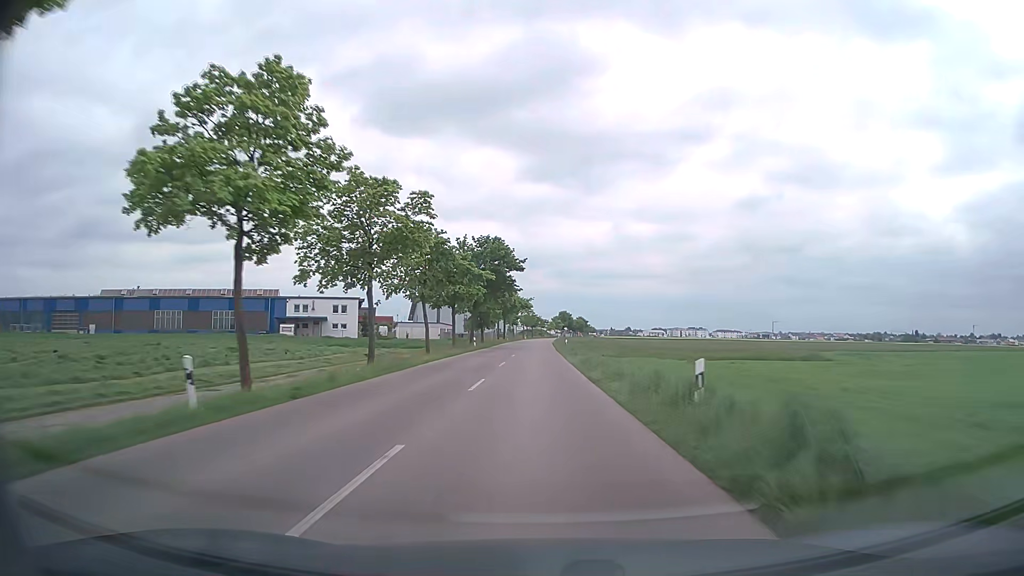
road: tertiary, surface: asphalt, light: Day
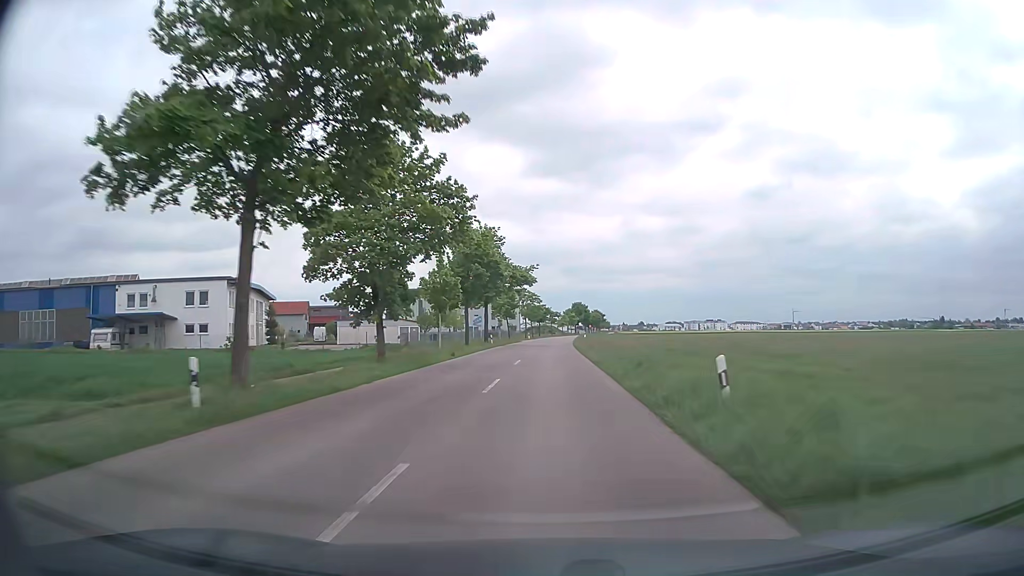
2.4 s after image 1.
(-0.4, +49.3) m; -1°
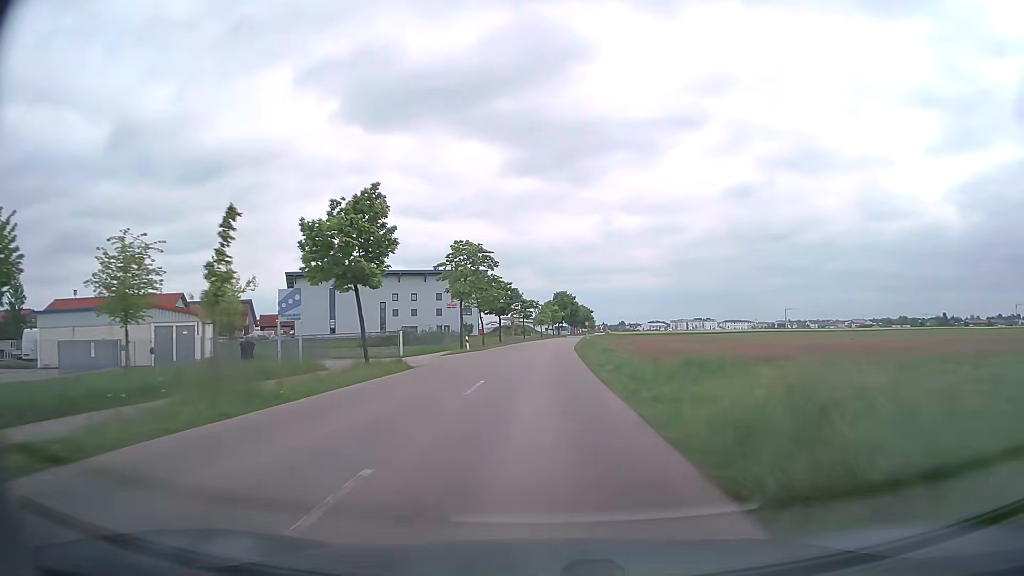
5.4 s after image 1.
(+1.3, +60.3) m; +2°
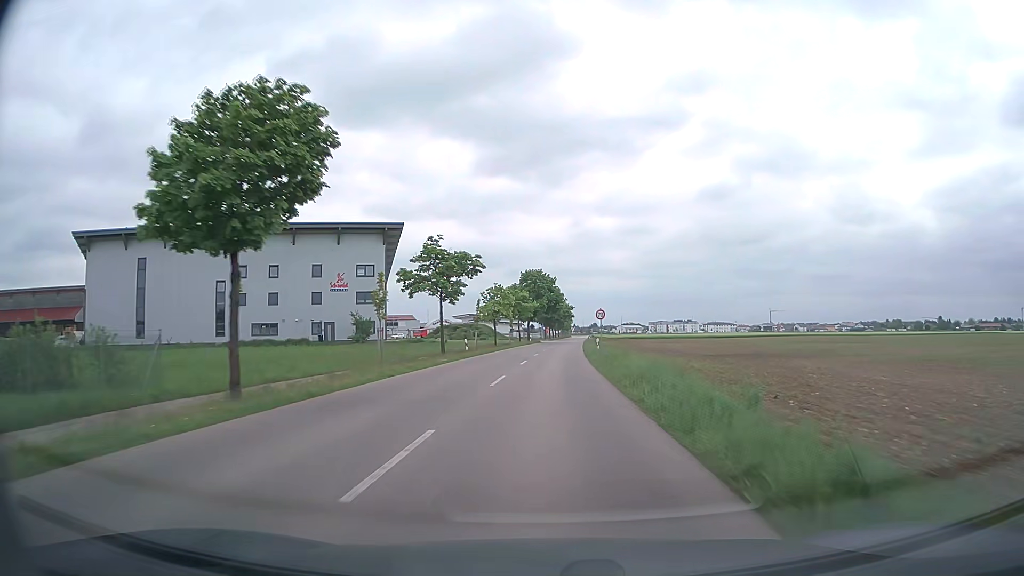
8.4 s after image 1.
(+1.1, +57.1) m; +3°
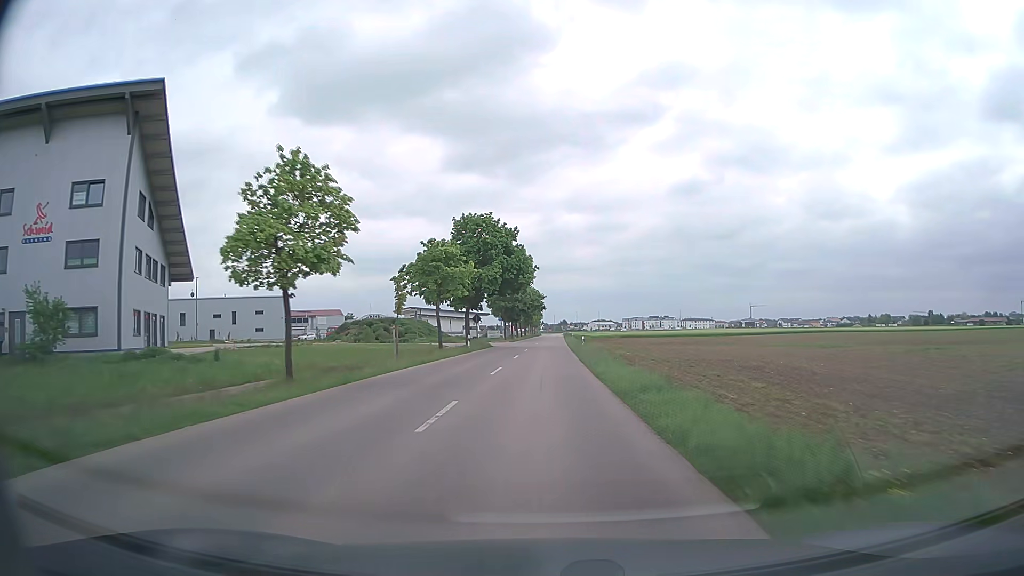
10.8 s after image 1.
(+1.2, +44.3) m; +3°
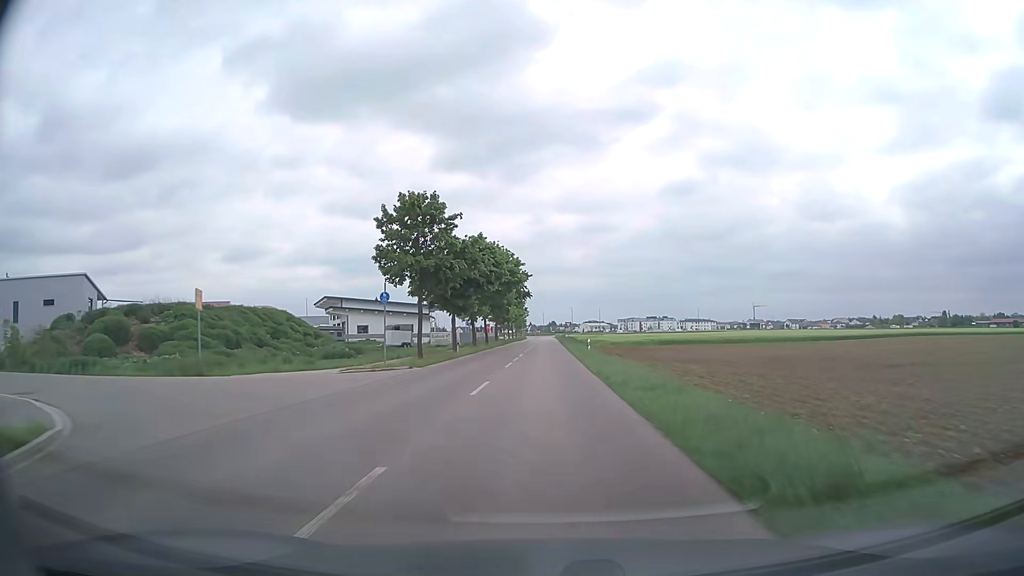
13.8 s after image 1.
(+0.5, +54.3) m; +1°
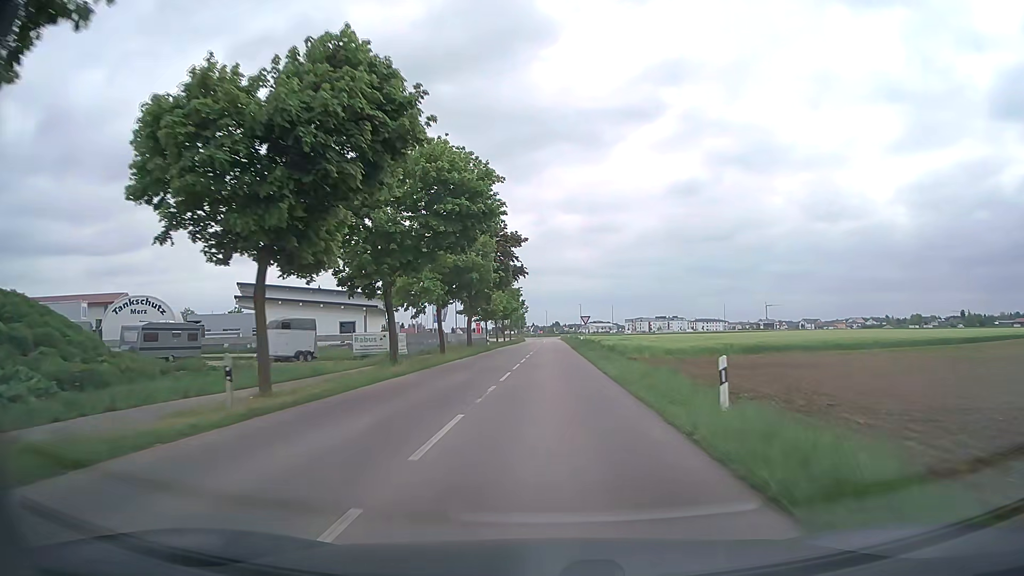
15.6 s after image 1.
(-0.2, +31.6) m; -1°
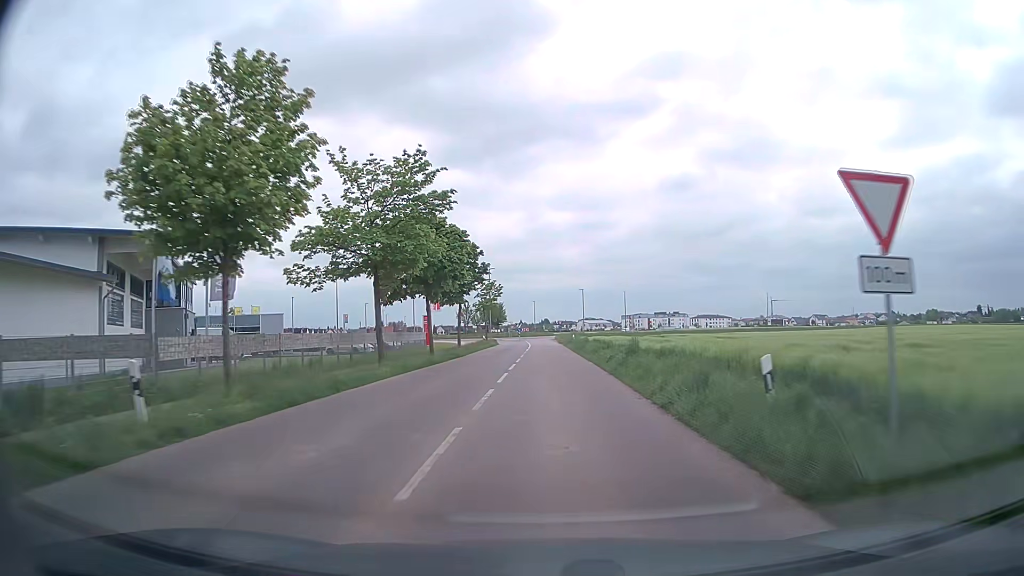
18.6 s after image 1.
(+0.3, +49.6) m; +1°
(0, +10) (0, +20) (0, +30) (0, +40) (0, +50) (0, +60) (0, +70) (0, +80) (0, +90) (-1, +100) m
